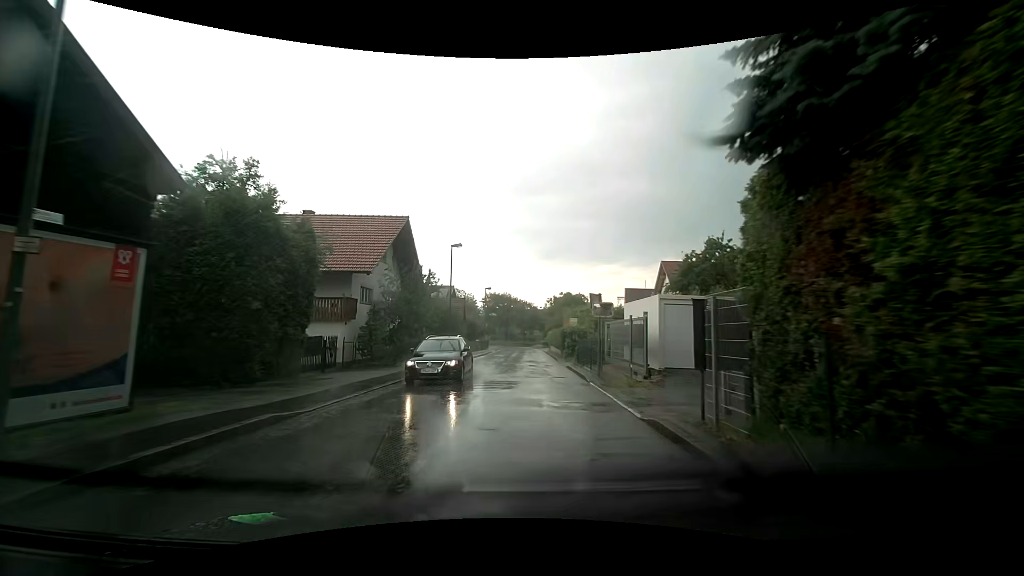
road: unclassified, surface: asphalt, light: Day
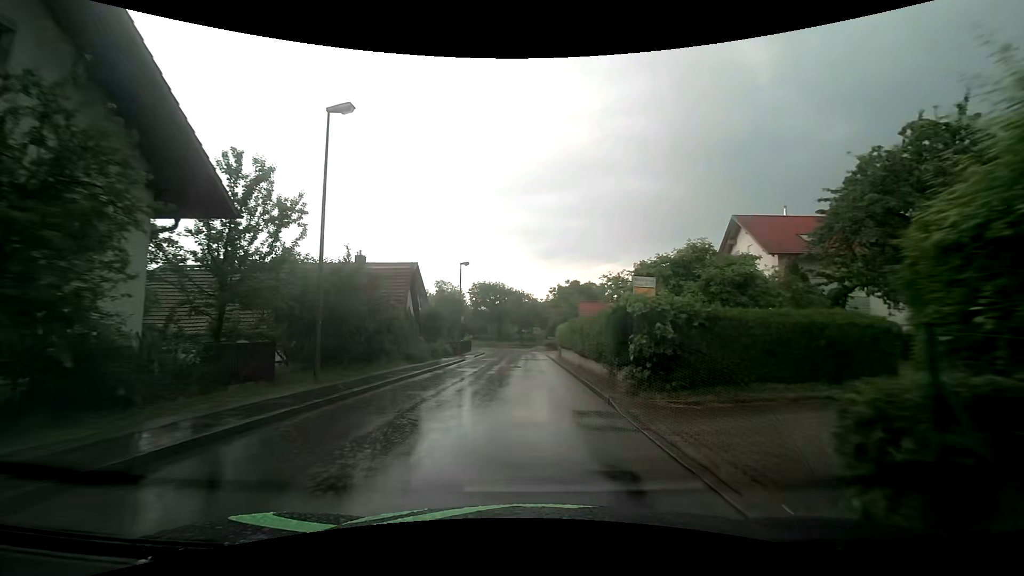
(+0.2, +22.0) m; 0°
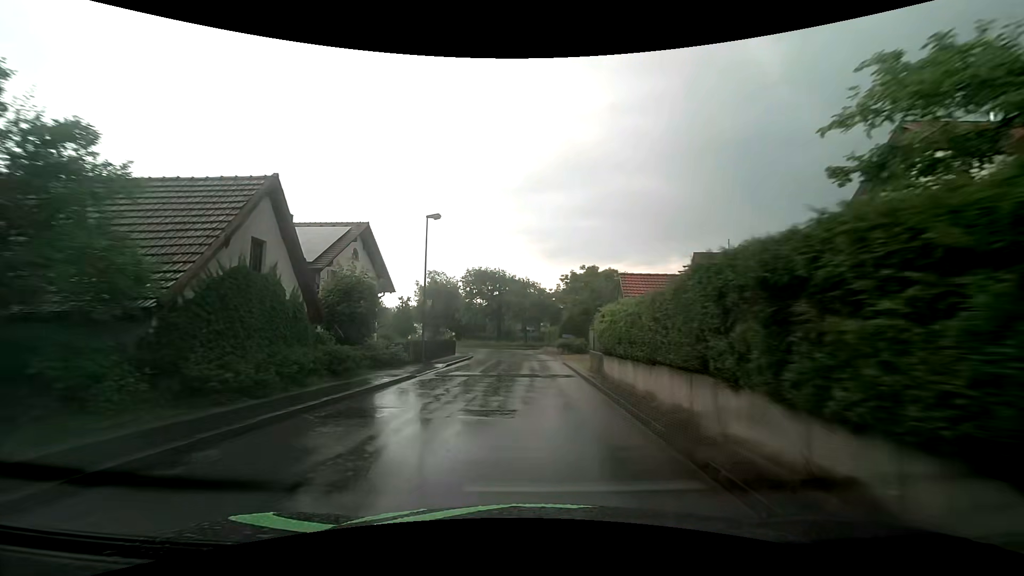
(-0.2, +16.8) m; -1°
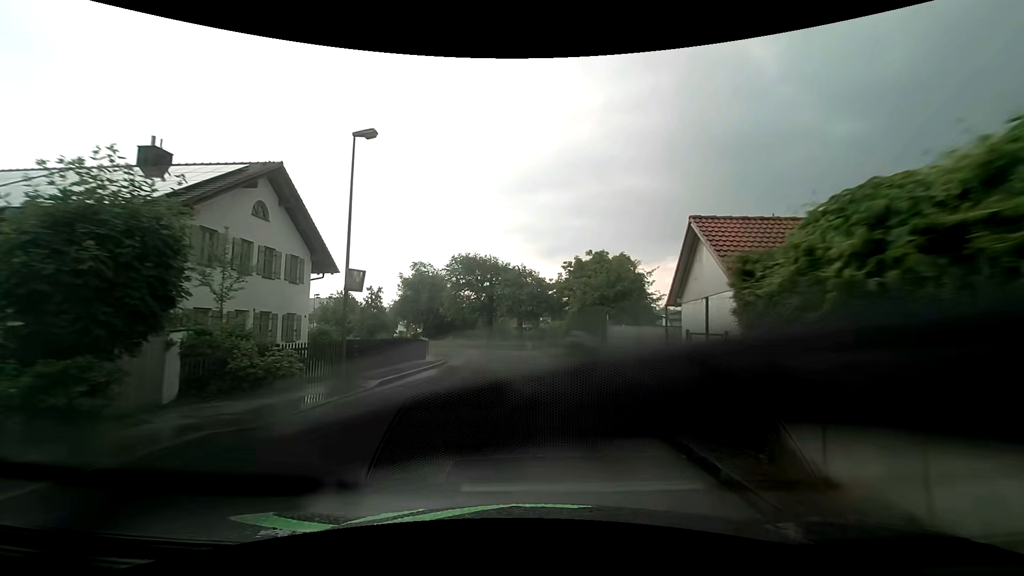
(0.0, +11.2) m; 0°
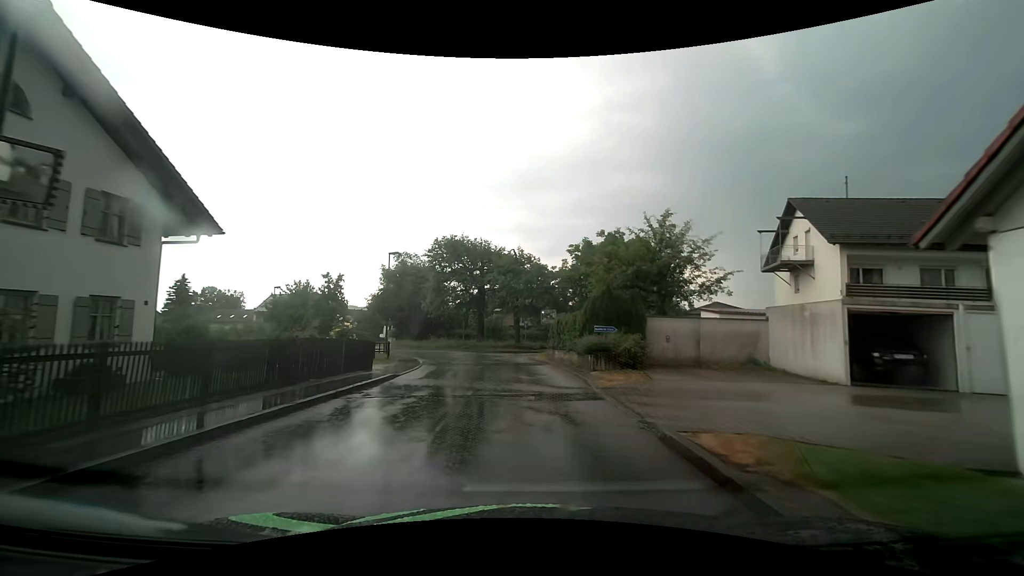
(0.0, +10.8) m; 0°
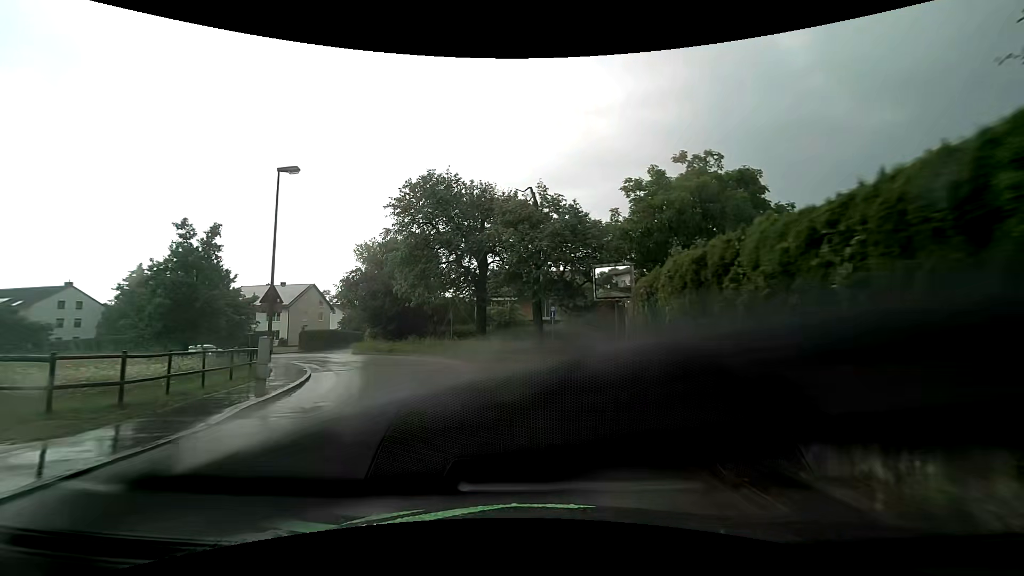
(-0.2, +19.8) m; -3°
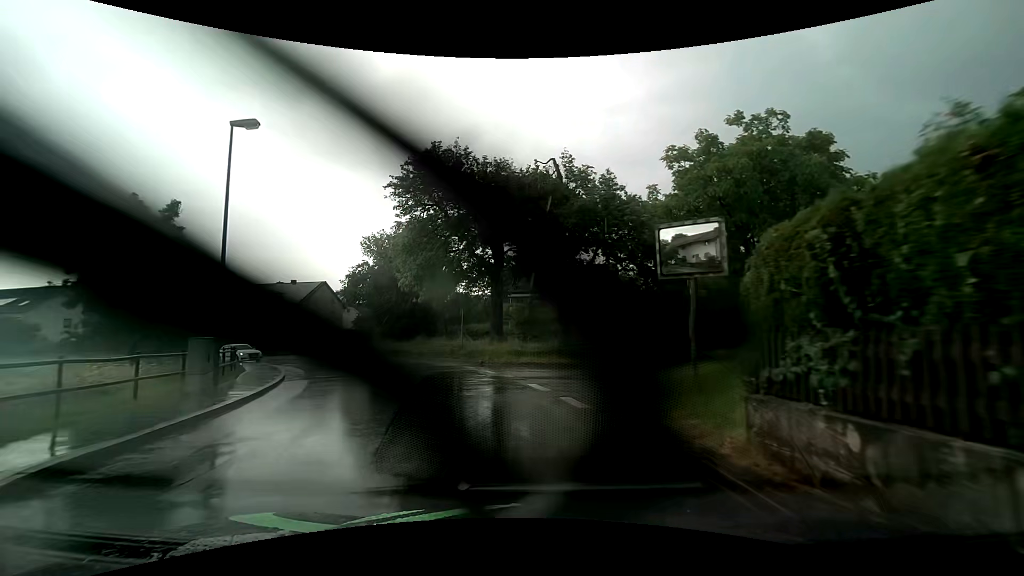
(-0.1, +4.6) m; -2°
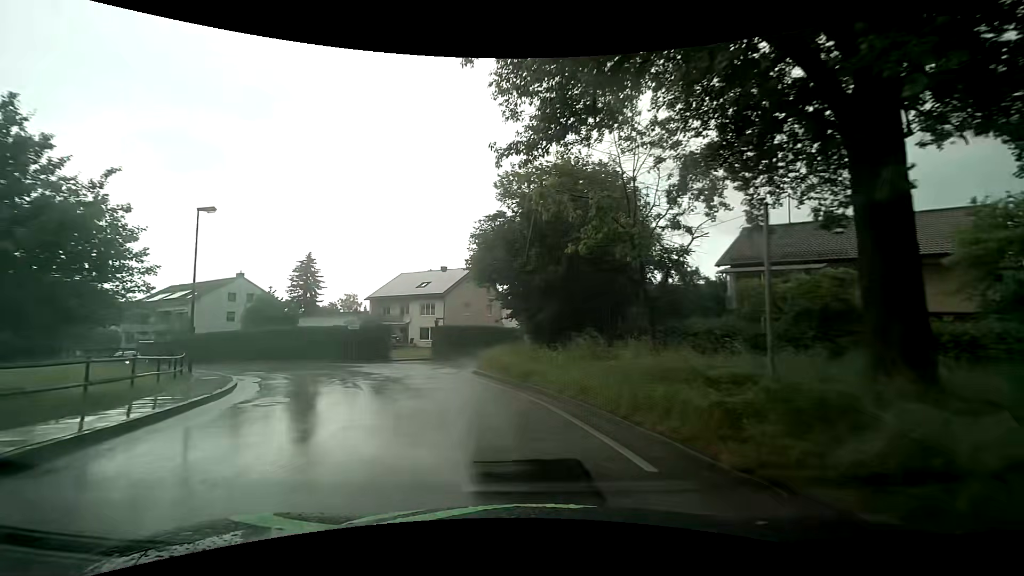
(-3.5, +21.1) m; -21°
(-1, +10) (-4, +19) (-9, +28) (-16, +35) (-24, +41) (-33, +46) (-41, +51) (-50, +56) (-59, +61) (-67, +66) m
